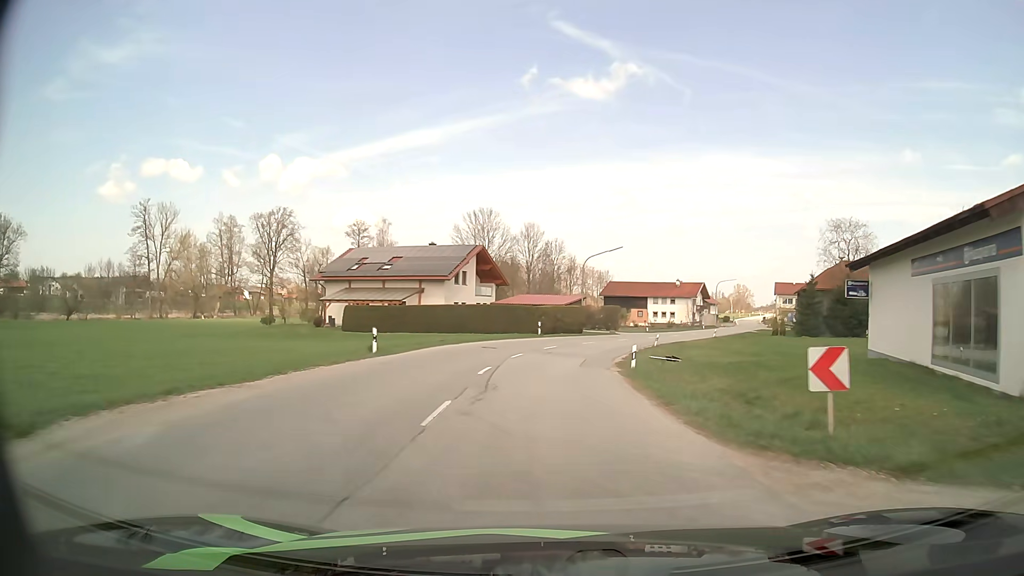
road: secondary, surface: asphalt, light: Day
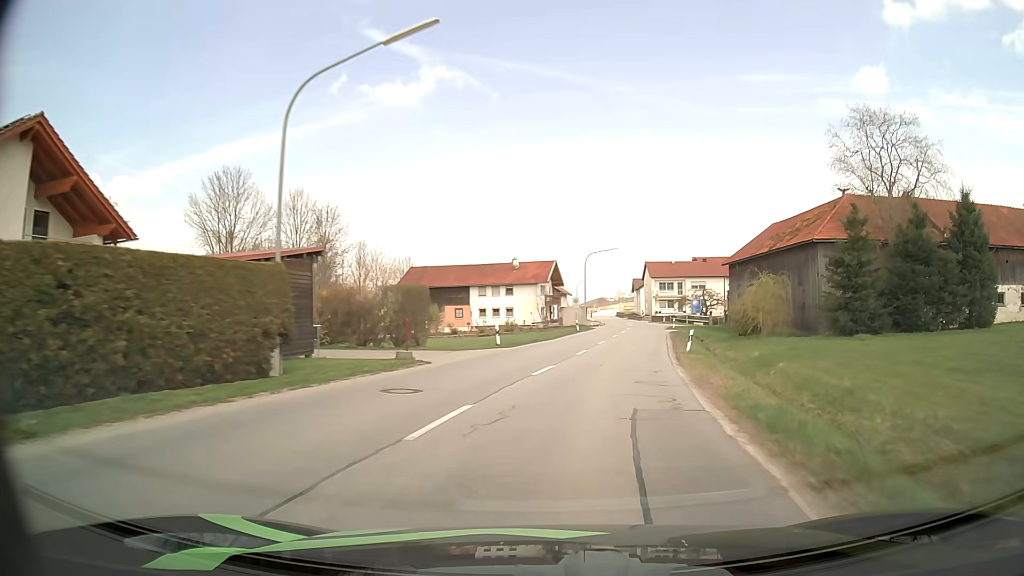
(+4.1, +43.9) m; +16°
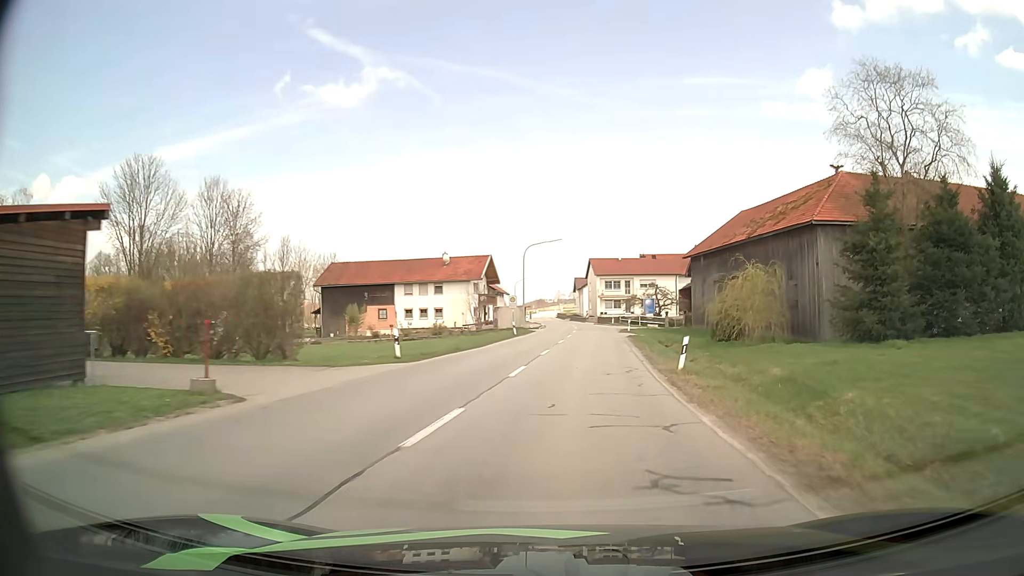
(+0.4, +8.9) m; +5°
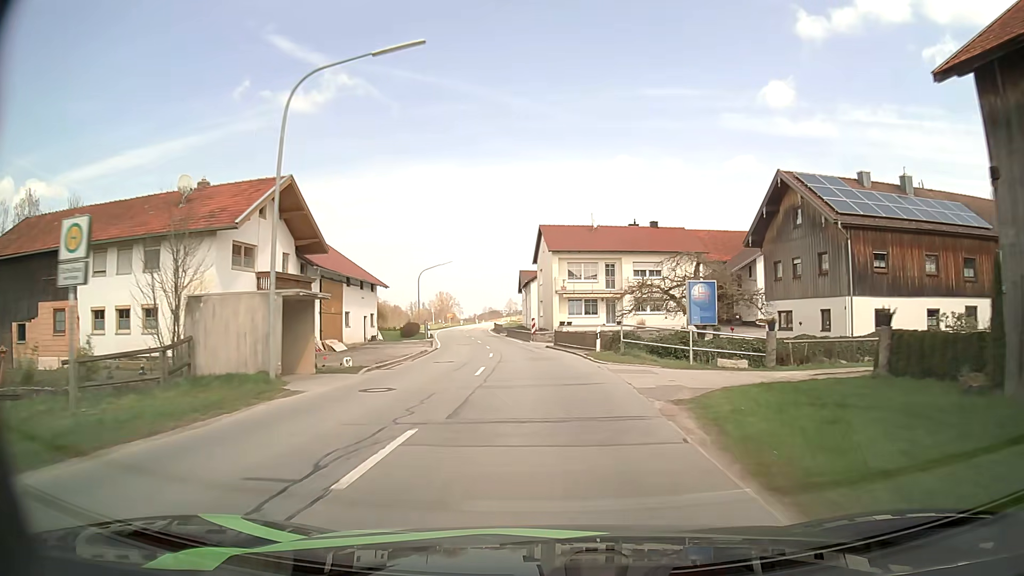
(+3.3, +45.2) m; +4°
(0, +10) (0, +20) (-1, +30) (-2, +40) (-4, +50) (-5, +60) (-7, +70) (-8, +79) (-9, +89) (-10, +99) m
